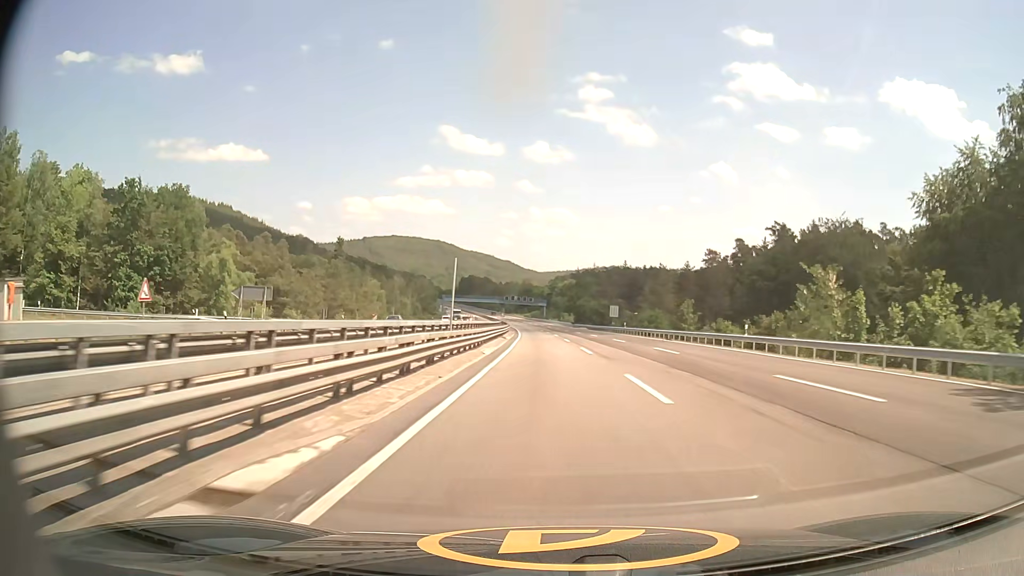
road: motorway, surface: asphalt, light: Day
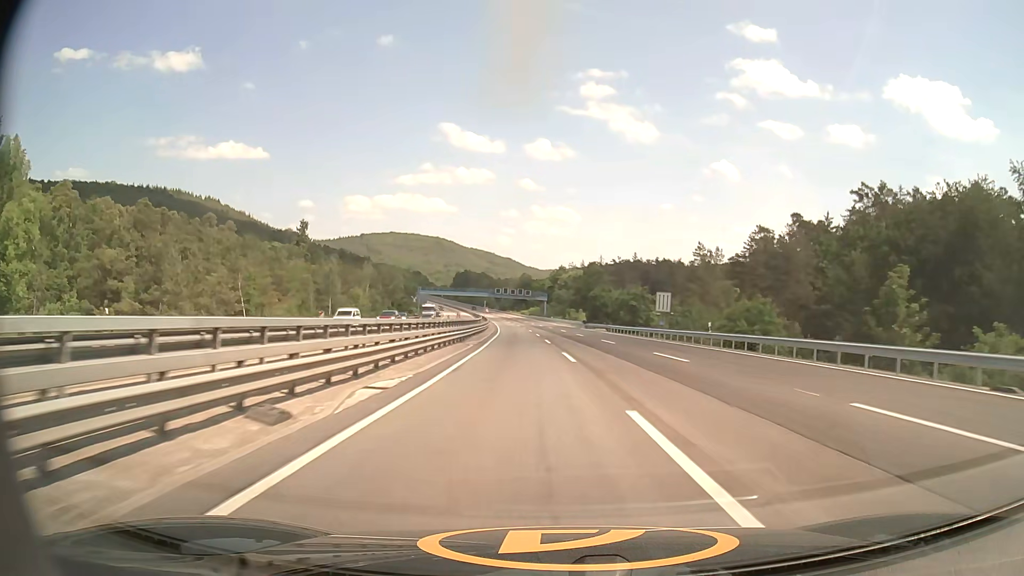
(0.0, +42.6) m; 0°
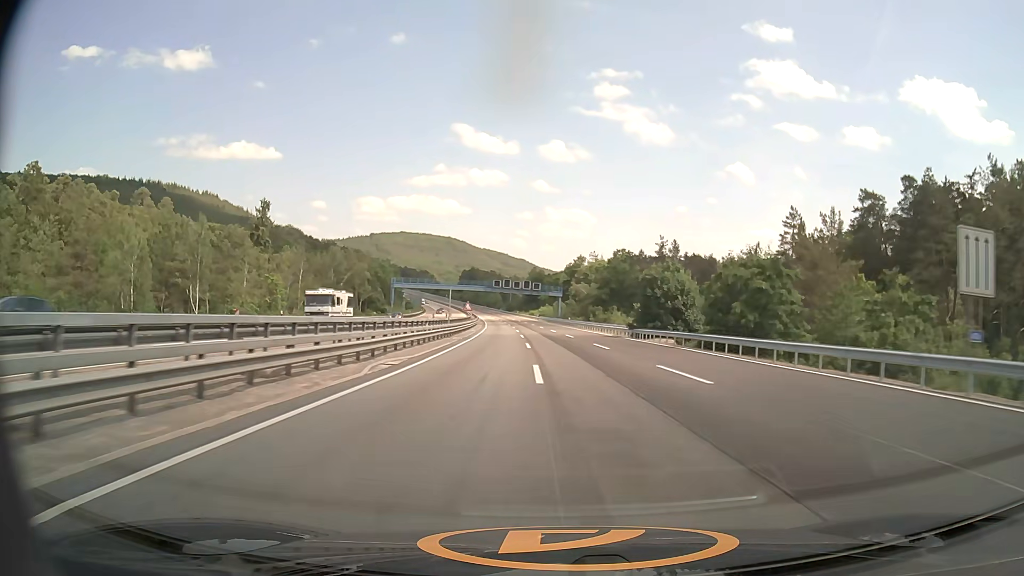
(-0.4, +42.9) m; -1°
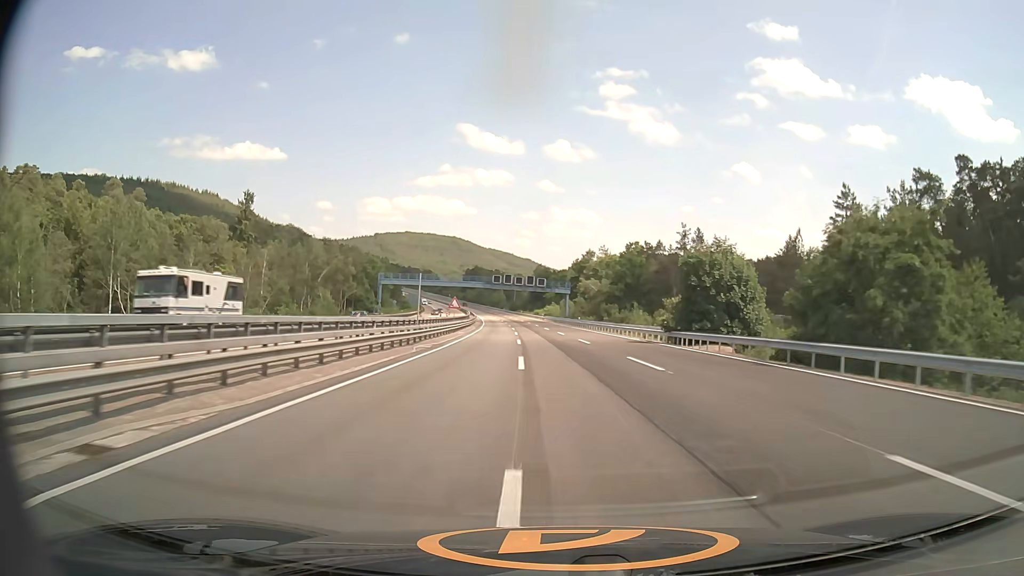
(0.0, +14.3) m; 0°
